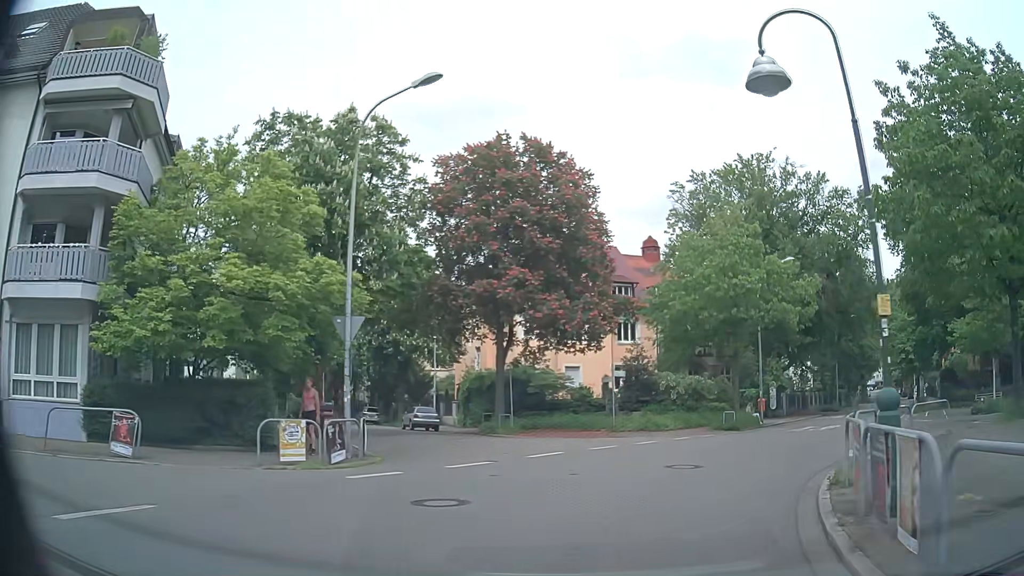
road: unclassified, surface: asphalt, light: Day
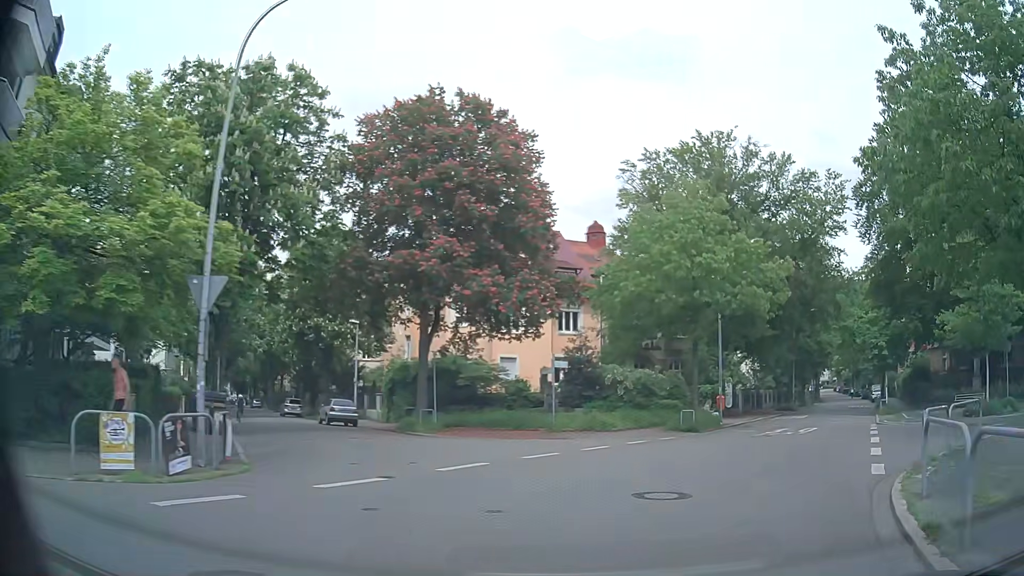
(+0.1, +4.4) m; +5°
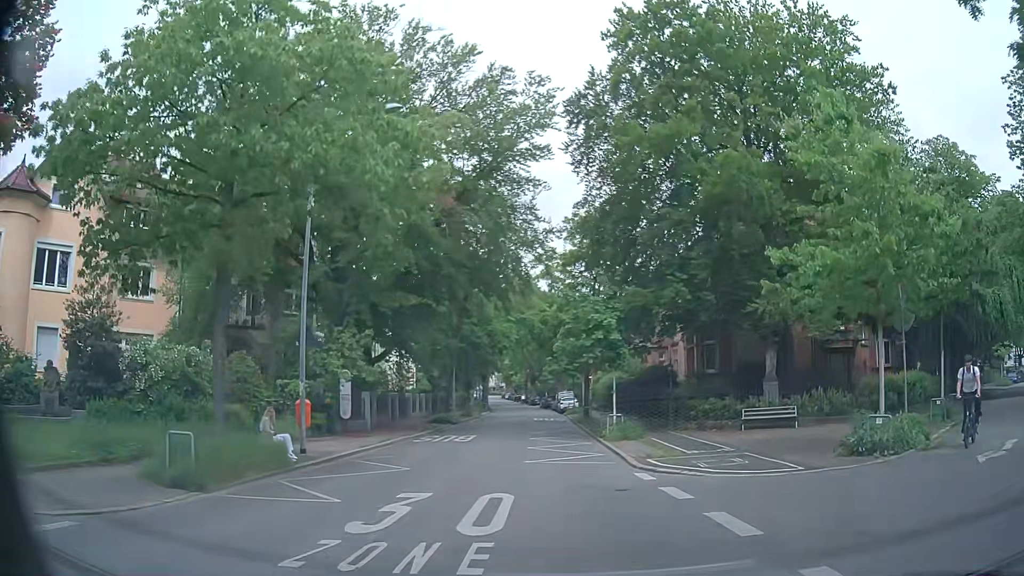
(+5.6, +16.3) m; +29°
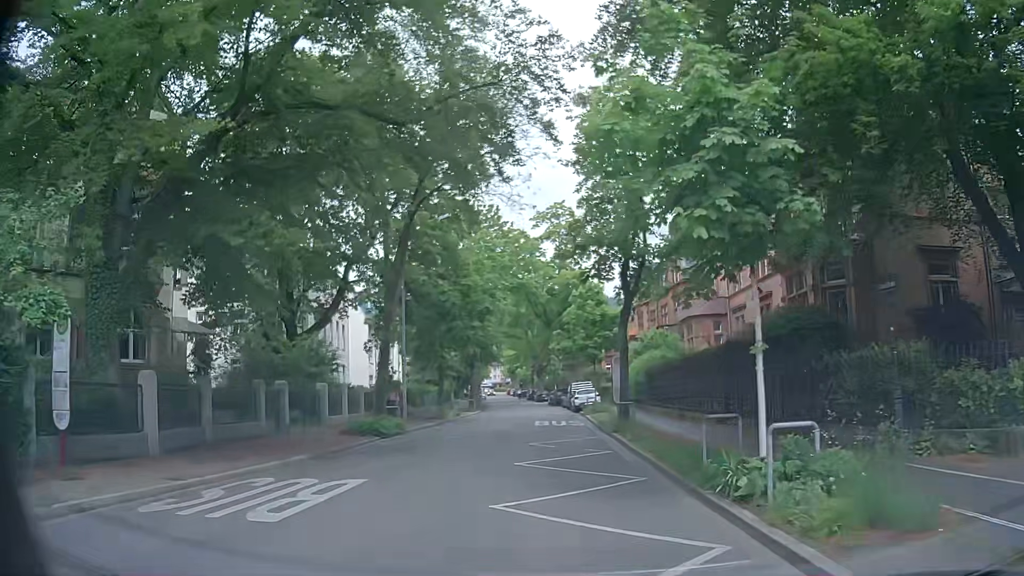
(0.0, +18.2) m; -1°
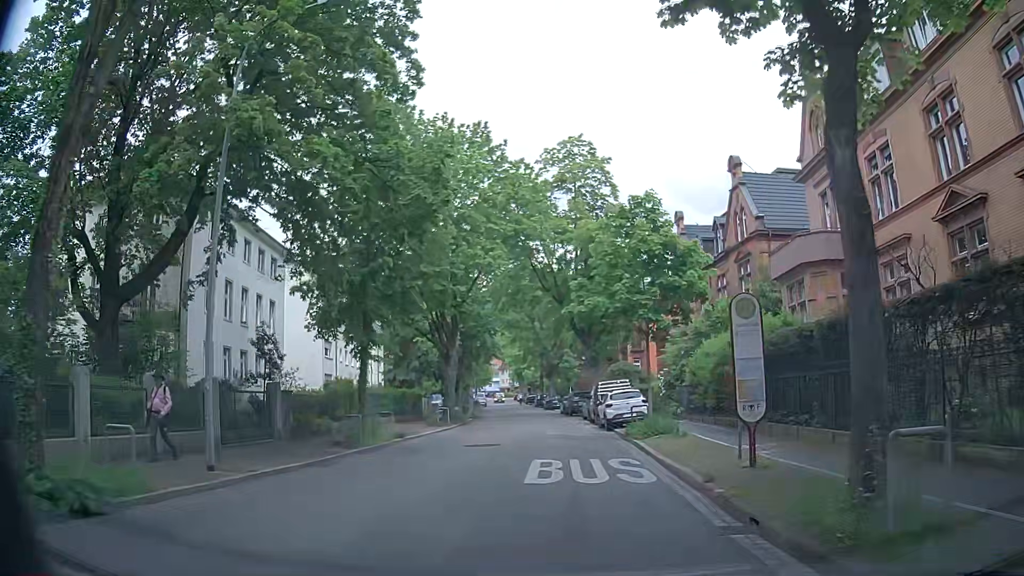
(-0.1, +18.1) m; 0°
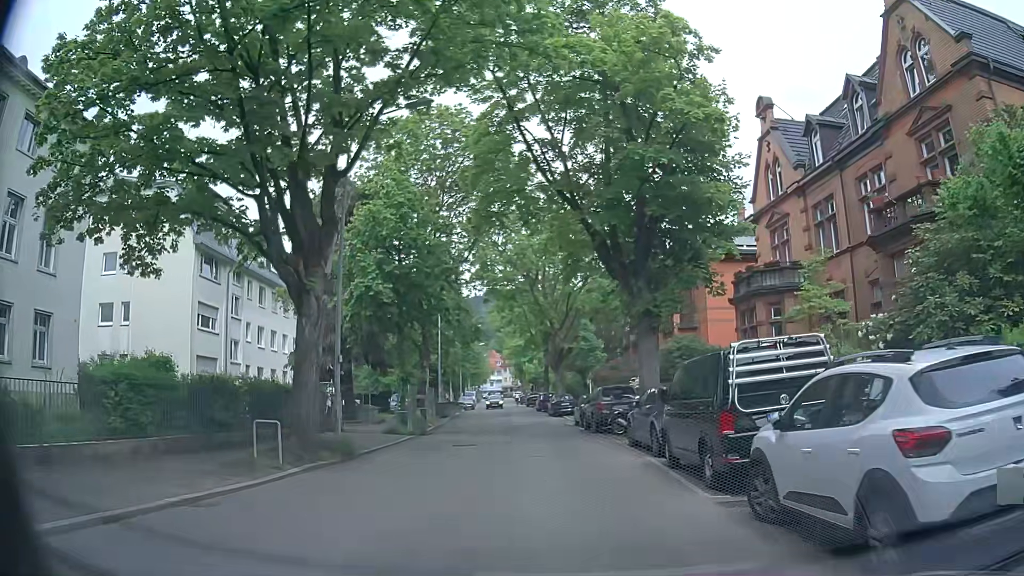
(-0.3, +22.2) m; 0°
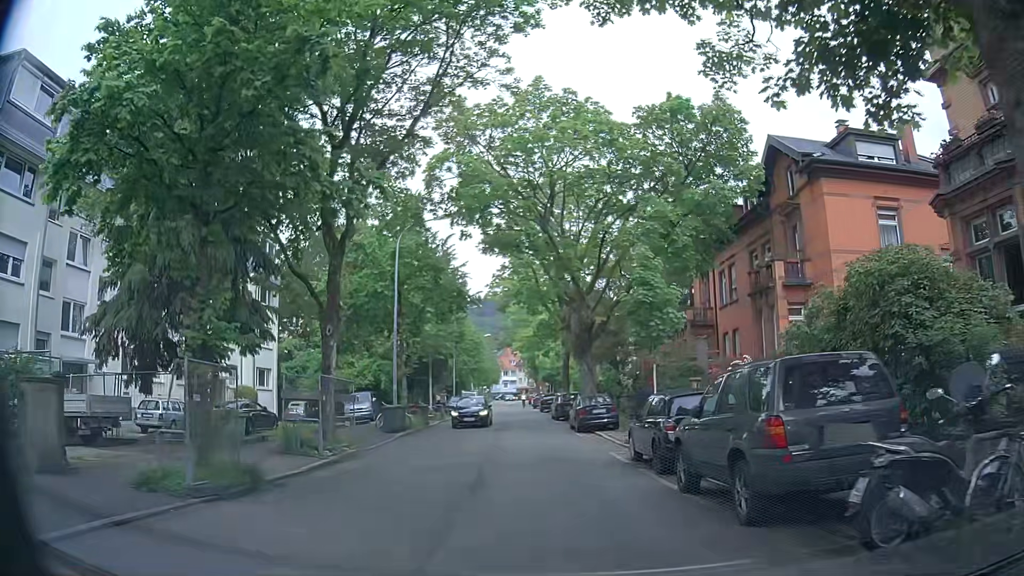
(-0.5, +17.8) m; -3°
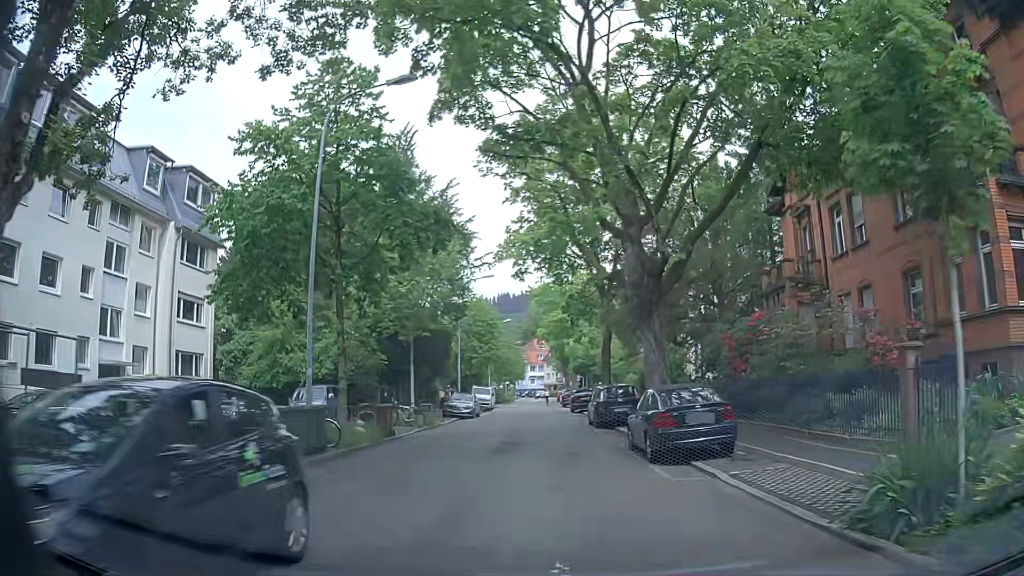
(-0.2, +13.4) m; -1°
(0, +10) (-1, +20) (-1, +30) (-1, +40) (-2, +50) (-2, +60) (-2, +70) (-3, +80) (-3, +90) (-2, +100) m
